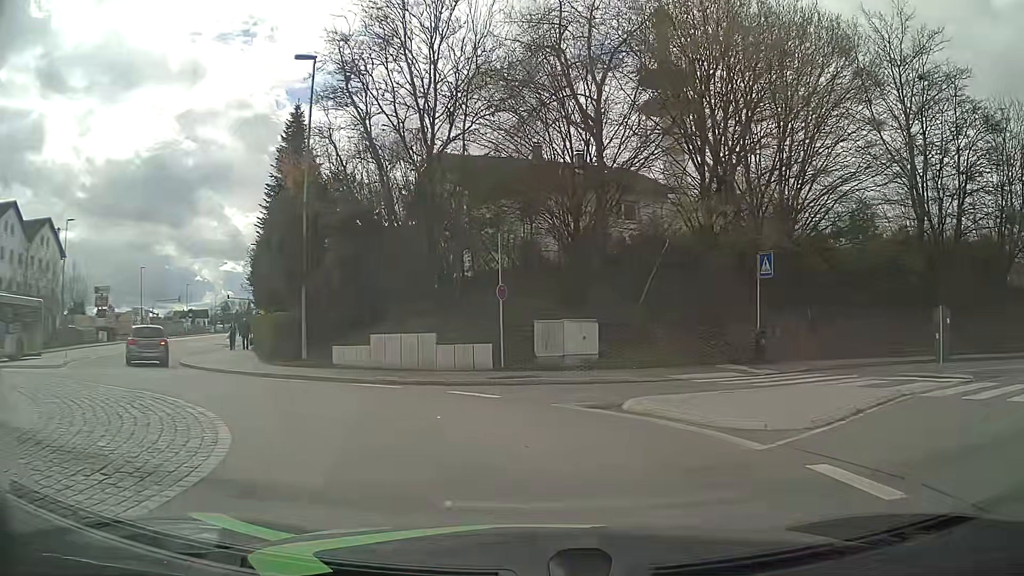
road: tertiary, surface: asphalt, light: Day
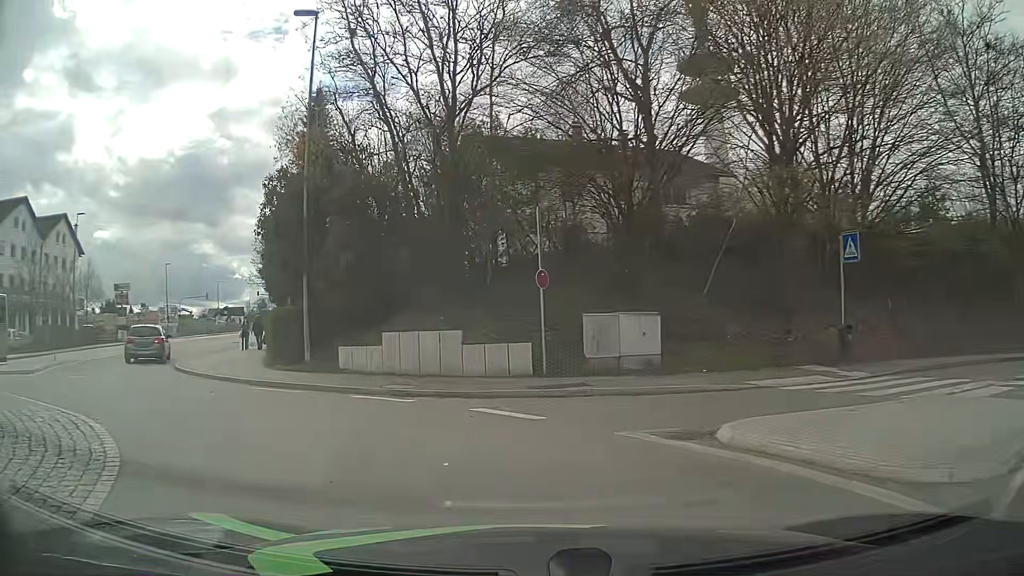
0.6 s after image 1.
(0.0, +3.5) m; -2°
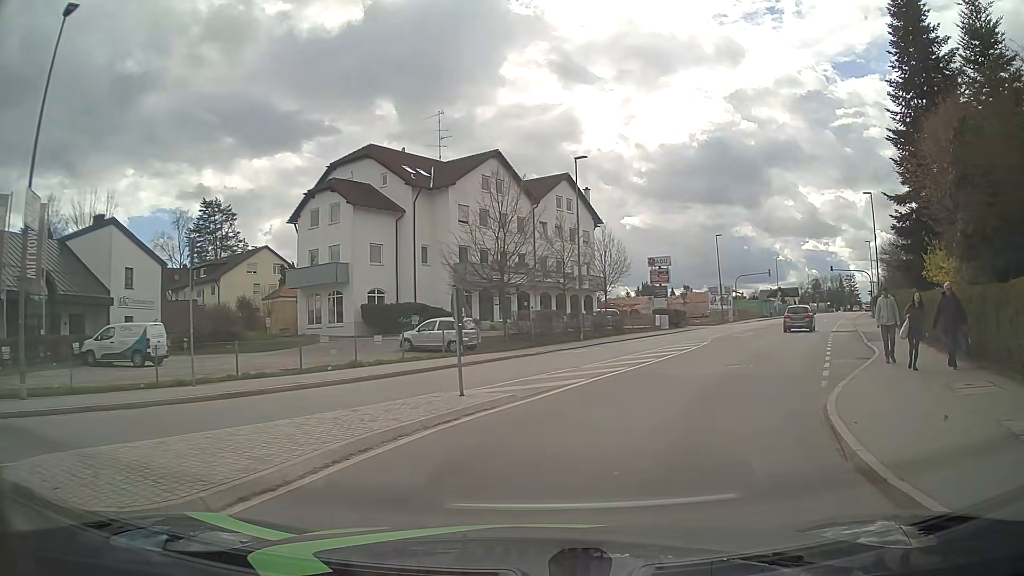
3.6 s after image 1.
(-8.4, +13.9) m; -48°
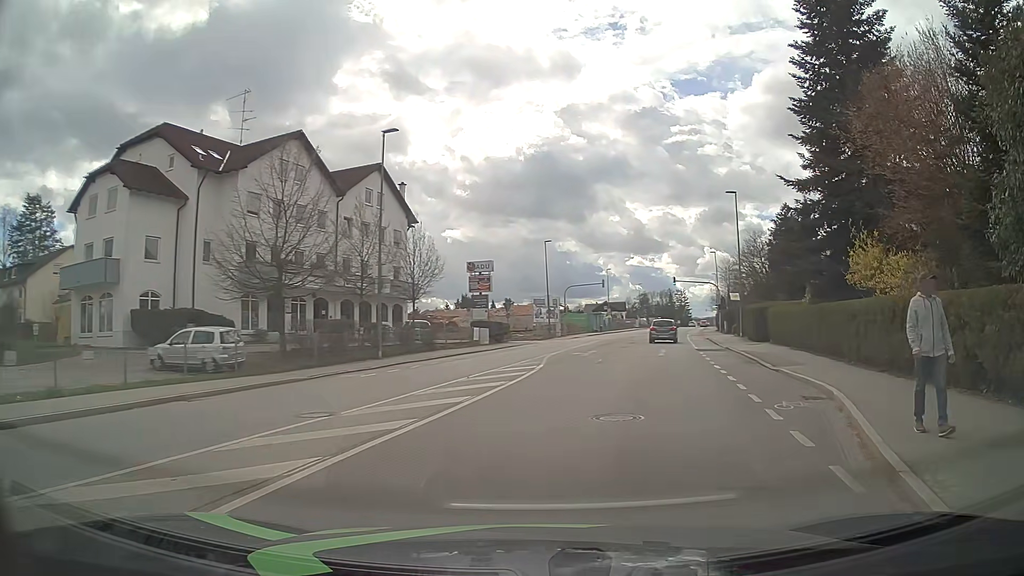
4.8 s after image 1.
(+0.9, +7.6) m; +15°
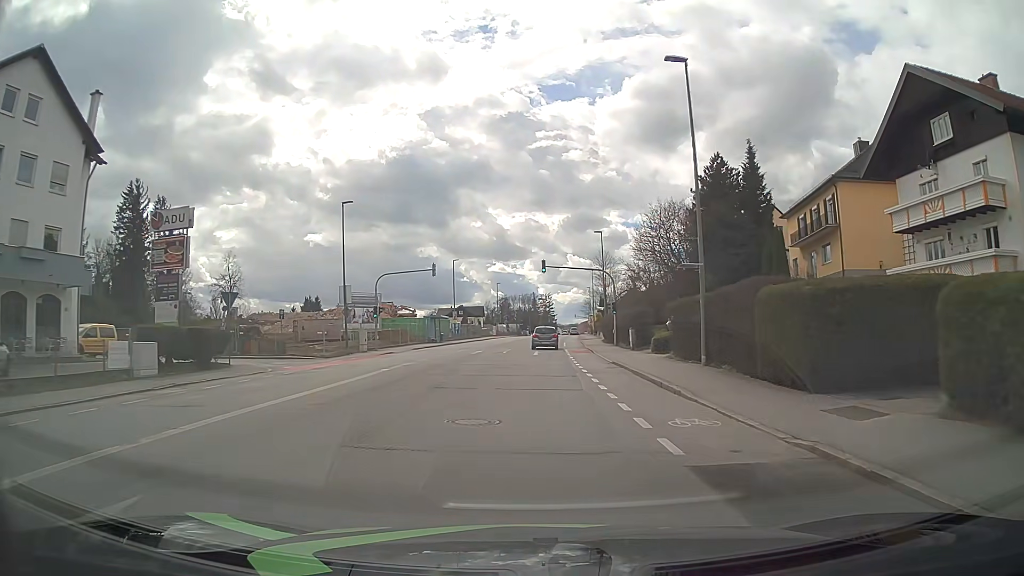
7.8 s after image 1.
(+4.7, +26.2) m; +11°
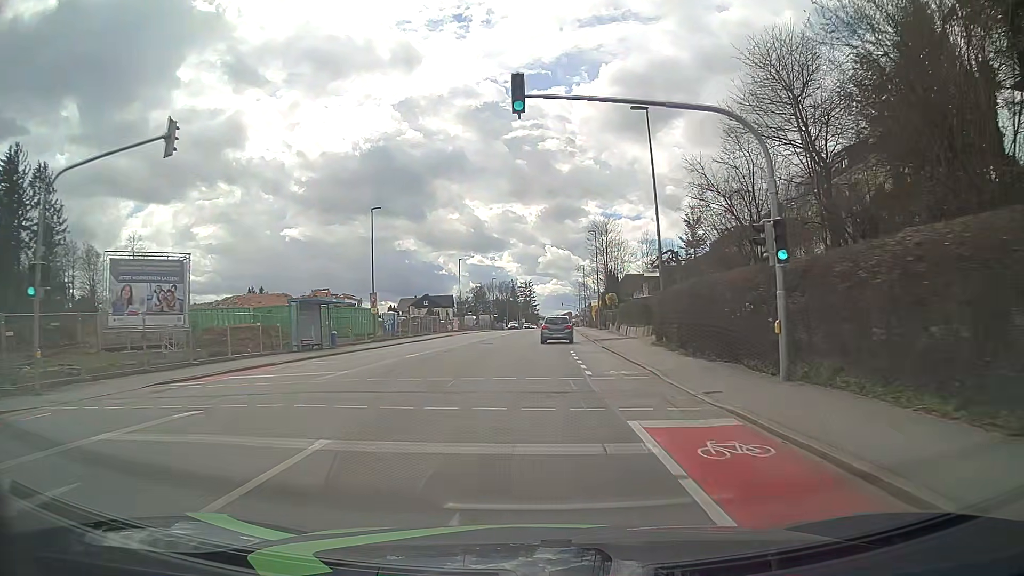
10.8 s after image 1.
(+0.9, +35.5) m; +2°
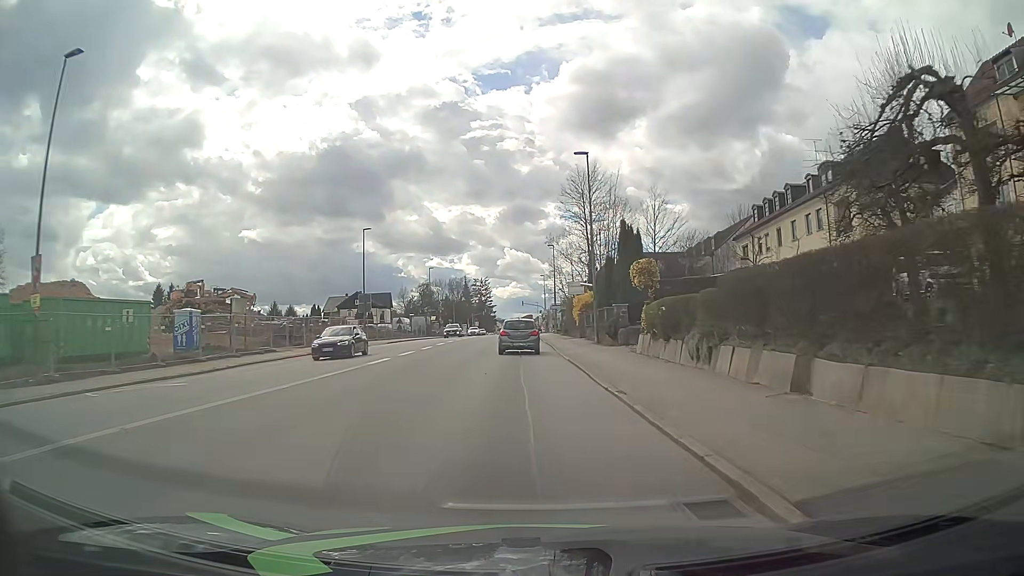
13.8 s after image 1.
(+1.4, +34.4) m; +3°
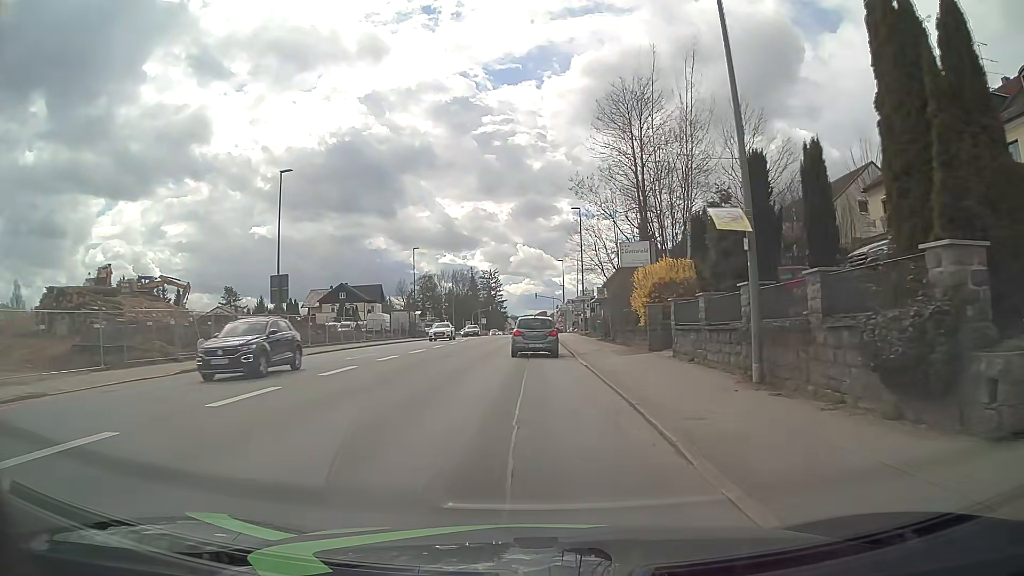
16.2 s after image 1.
(-0.2, +23.9) m; -1°
(0, +10) (0, +20) (0, +30) (0, +40) (0, +50) (0, +60) (0, +70) (0, +80) (0, +90) (0, +100) m
